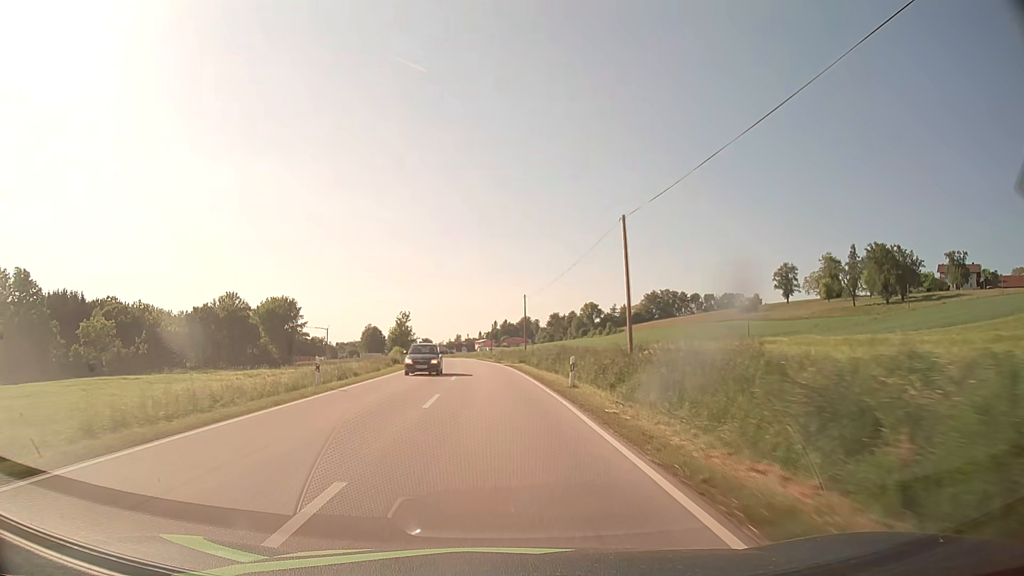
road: secondary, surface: asphalt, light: Day
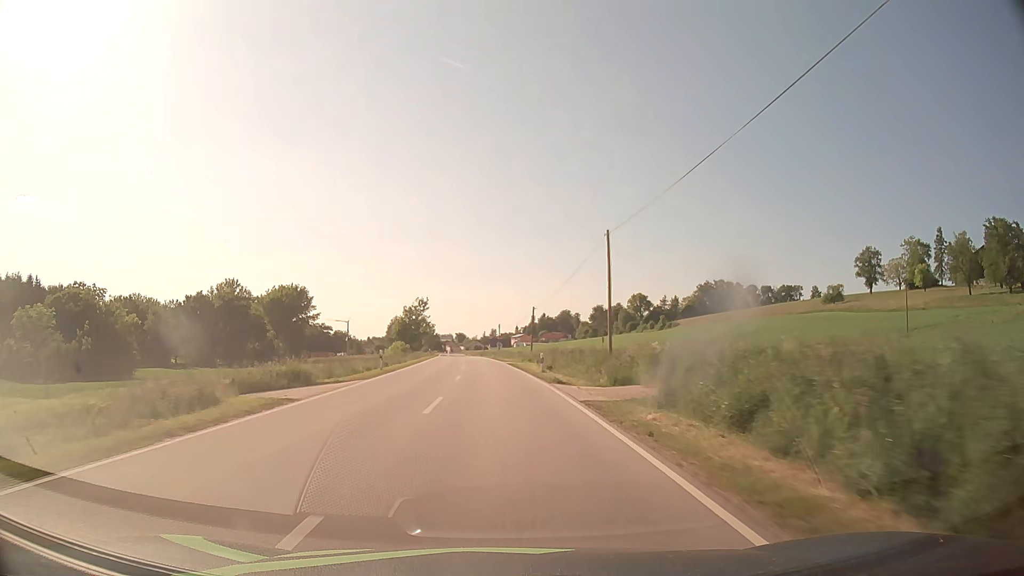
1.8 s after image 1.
(-1.1, +37.5) m; -3°
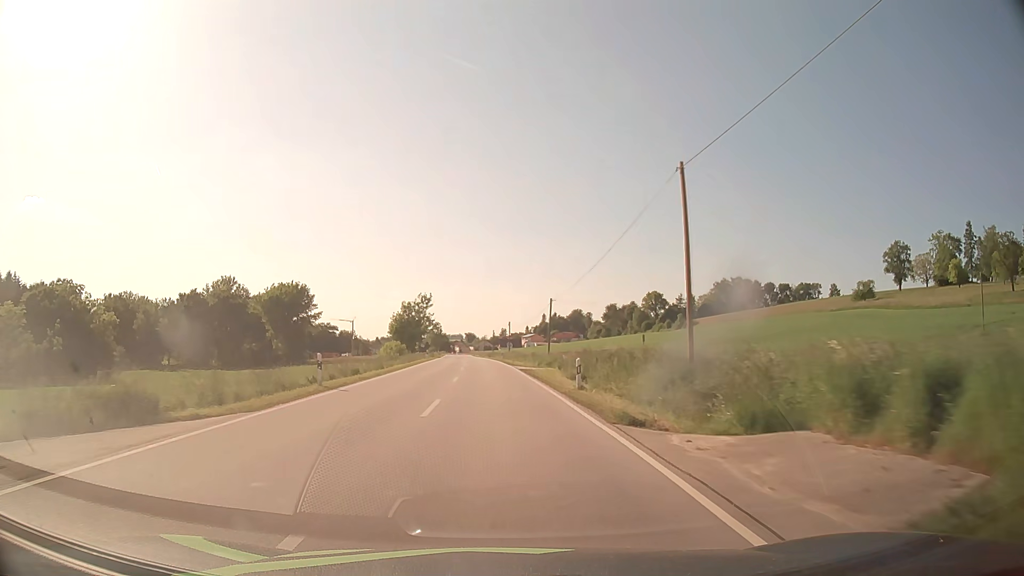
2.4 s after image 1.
(-0.1, +12.6) m; -1°
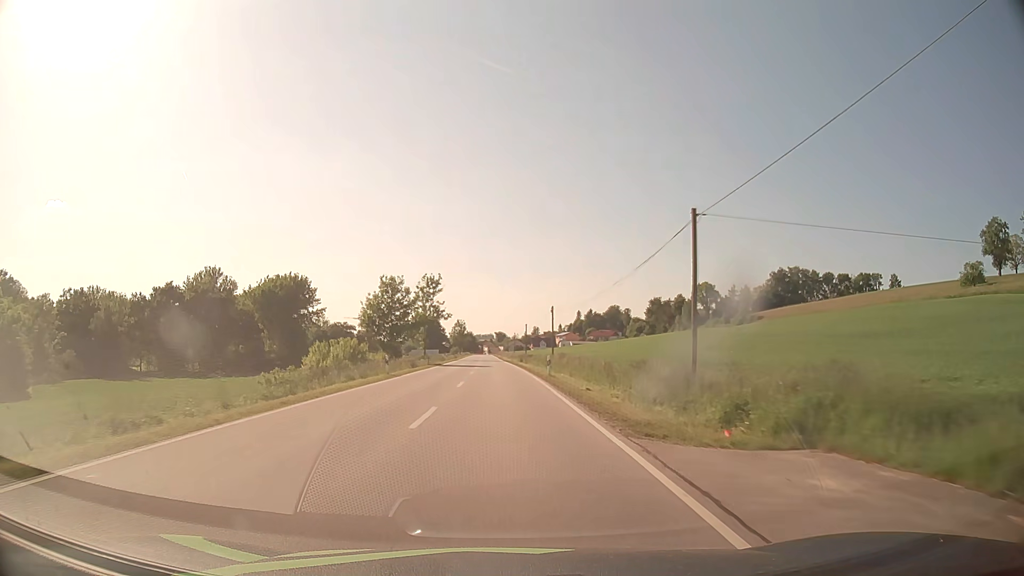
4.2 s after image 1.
(-0.8, +37.7) m; -3°
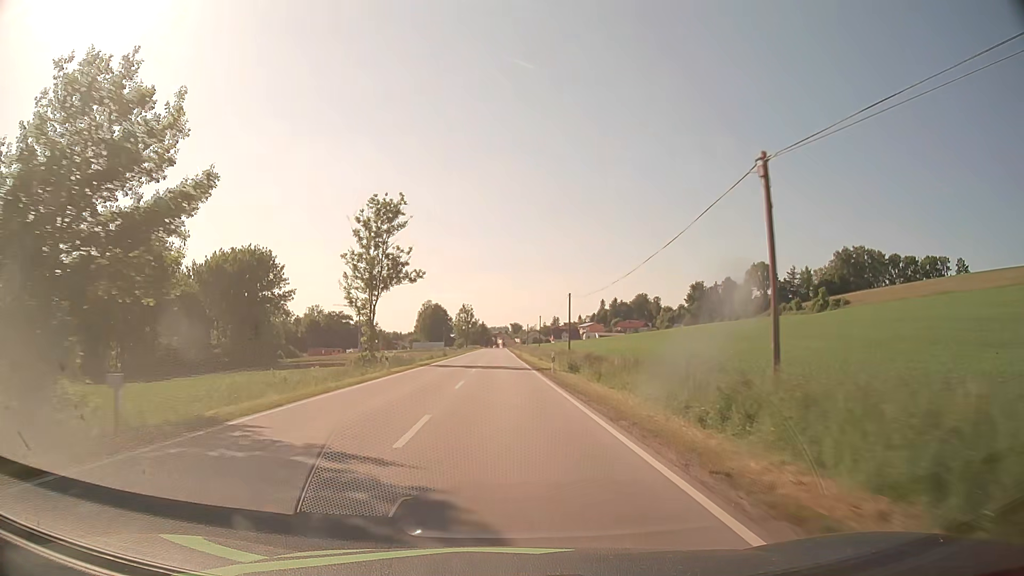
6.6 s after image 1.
(-0.8, +50.3) m; -1°
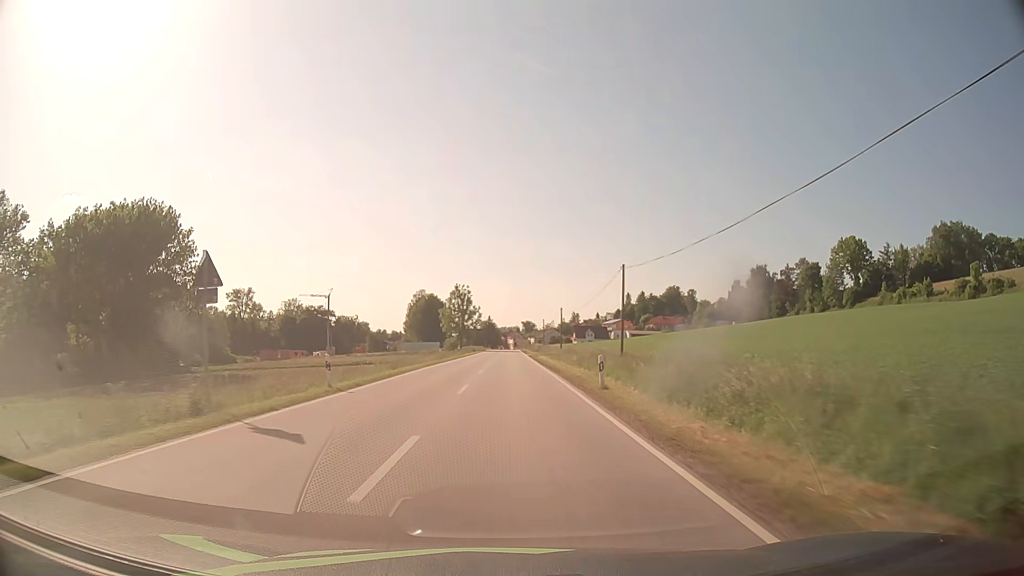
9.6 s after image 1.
(-0.5, +62.9) m; -1°
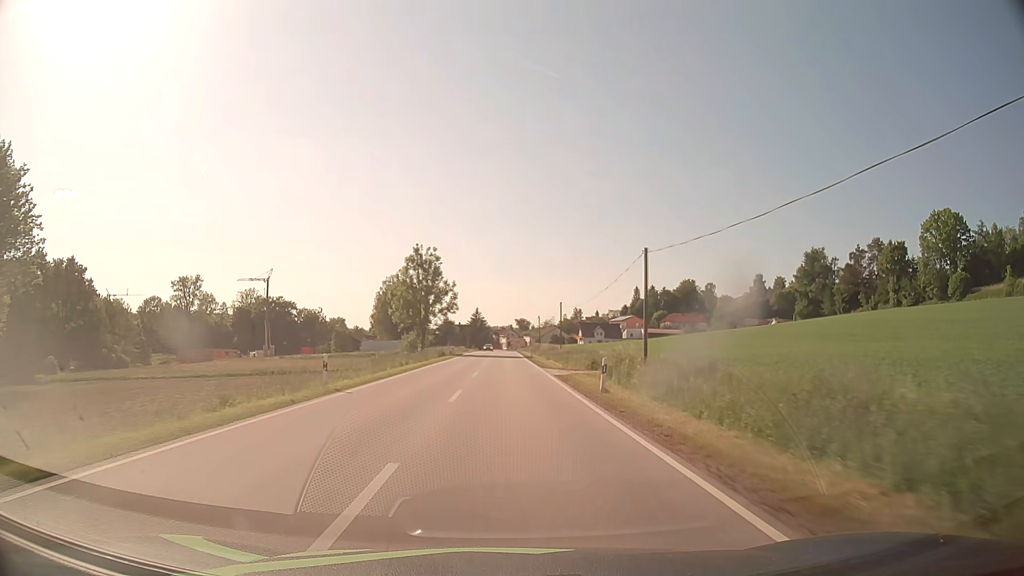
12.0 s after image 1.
(+0.2, +50.1) m; +1°
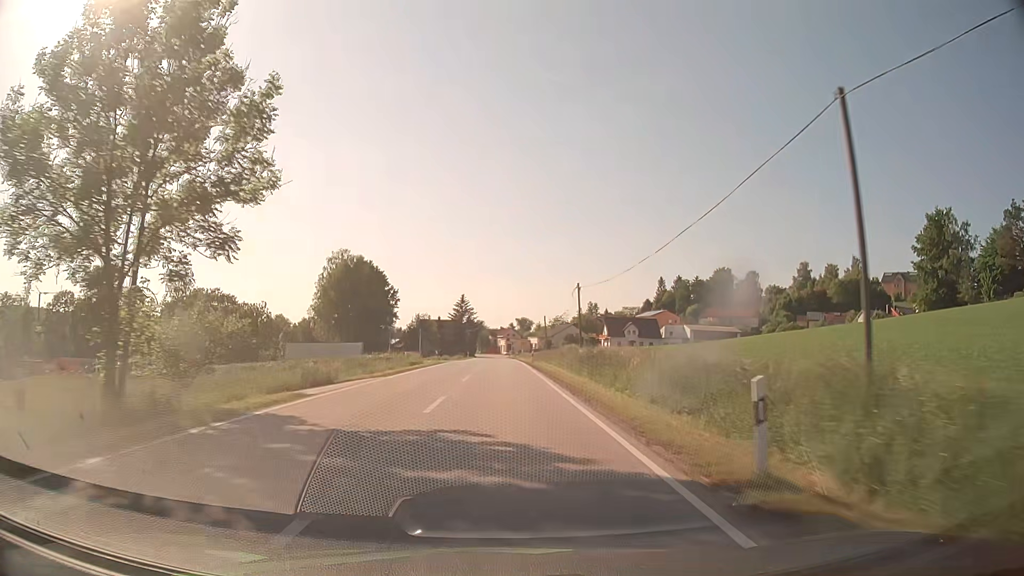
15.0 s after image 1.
(+0.2, +62.5) m; 0°
(0, +10) (0, +20) (0, +30) (0, +40) (0, +50) (0, +60) (0, +70) (0, +80) (0, +90) (0, +100) m
